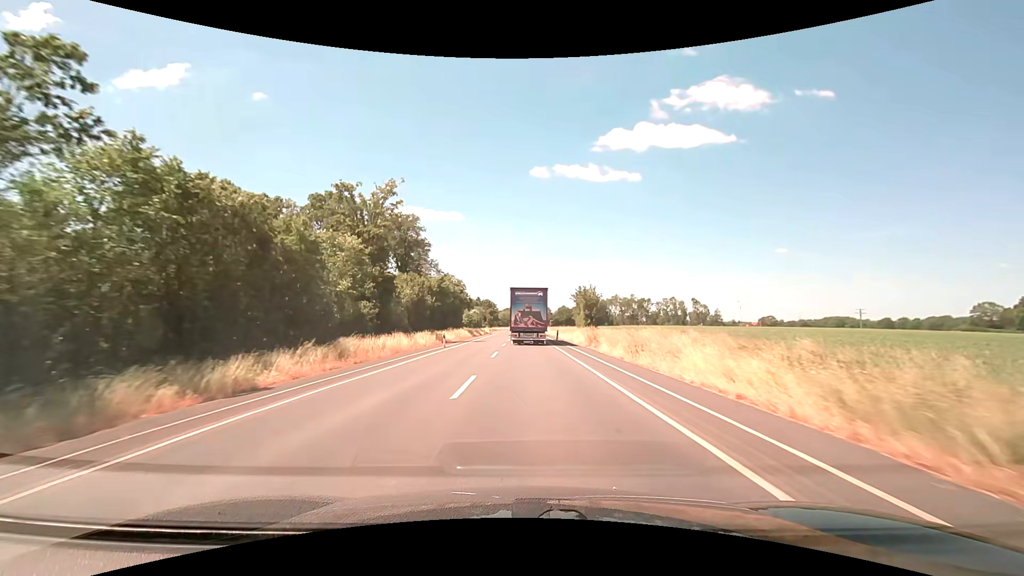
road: secondary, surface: asphalt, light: Day
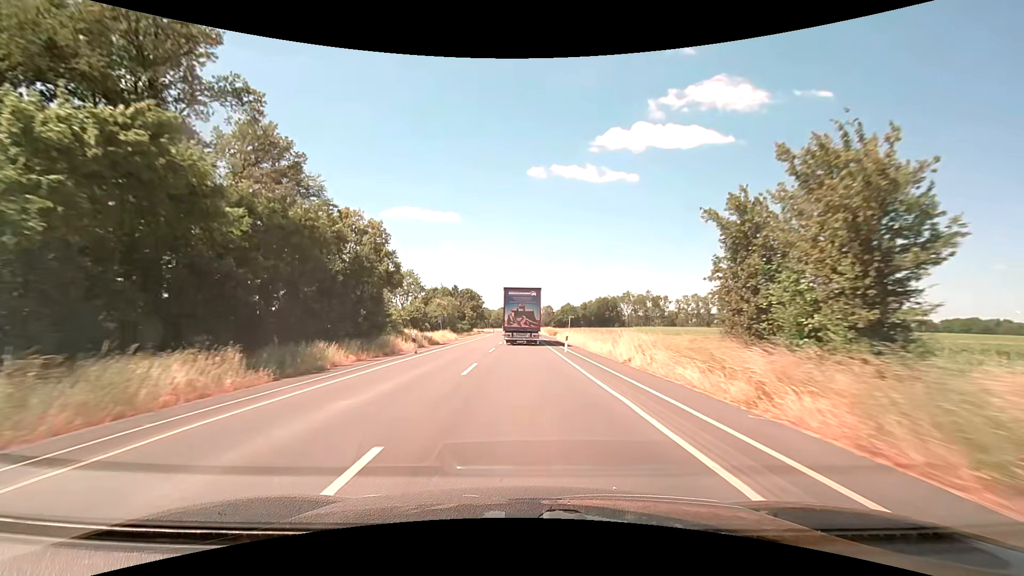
(+0.1, +56.4) m; 0°
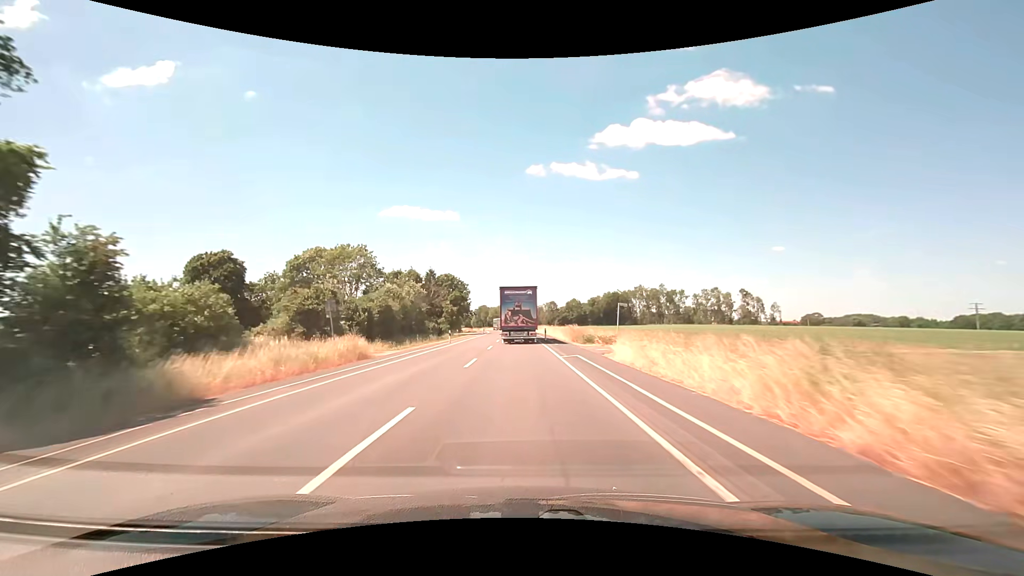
(0.0, +33.8) m; 0°
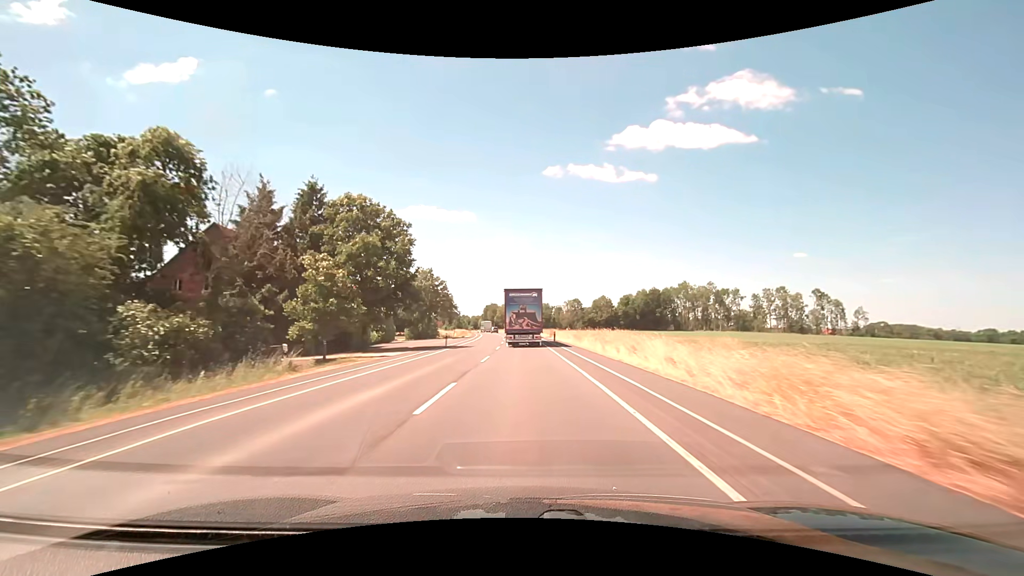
(-0.7, +57.1) m; -2°
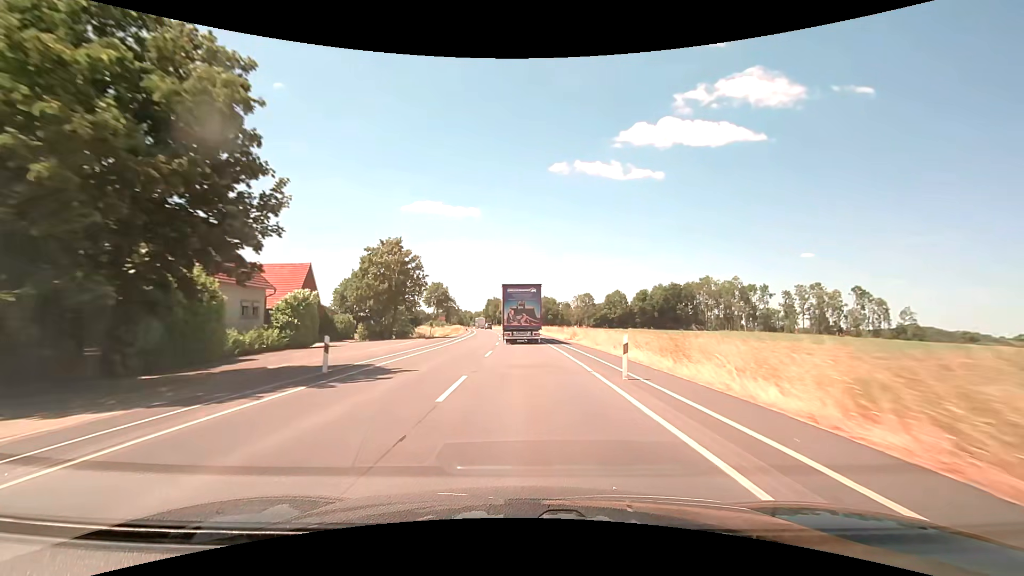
(-0.1, +23.5) m; 0°
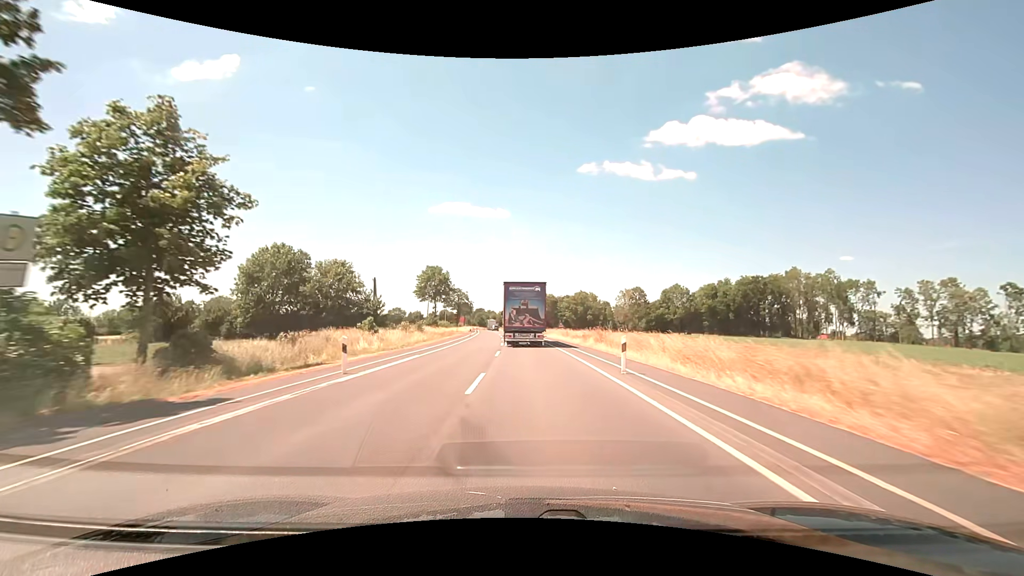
(-1.0, +47.5) m; -3°
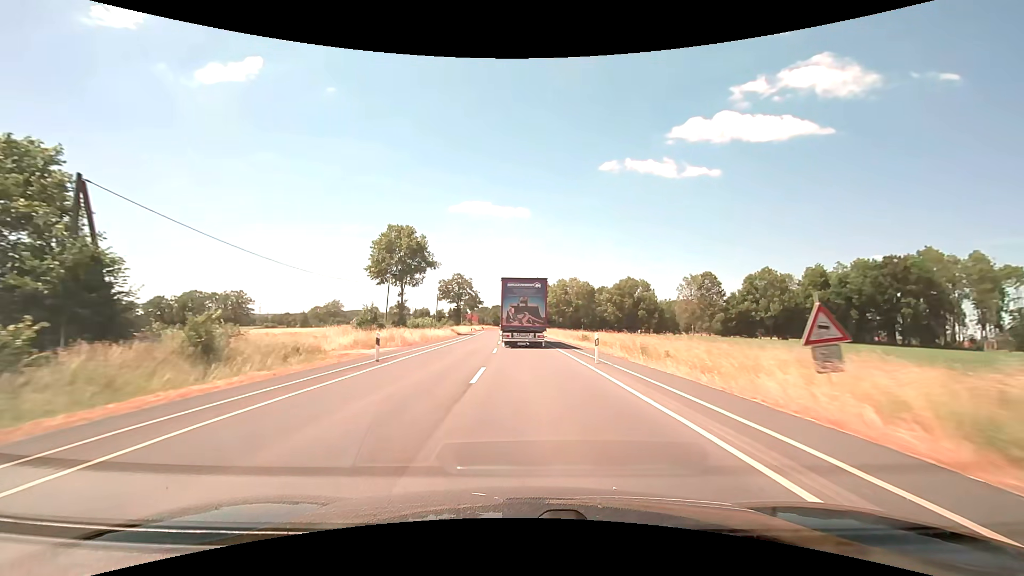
(-0.9, +46.9) m; -2°
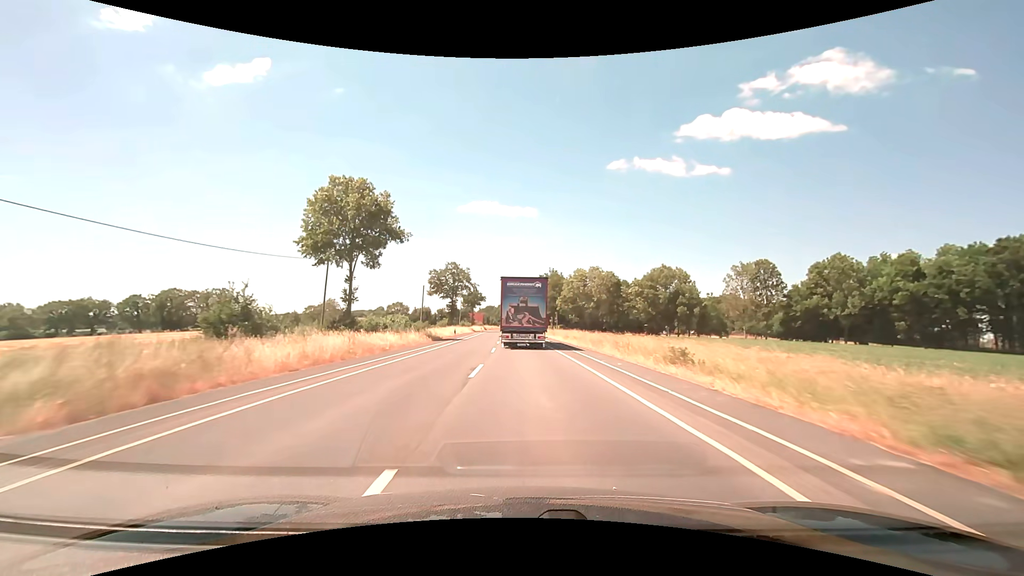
(-0.2, +23.1) m; -1°
(0, +10) (0, +20) (0, +30) (-1, +40) (-1, +50) (-1, +60) (-2, +70) (-2, +80) (-2, +90) (-3, +100) m
